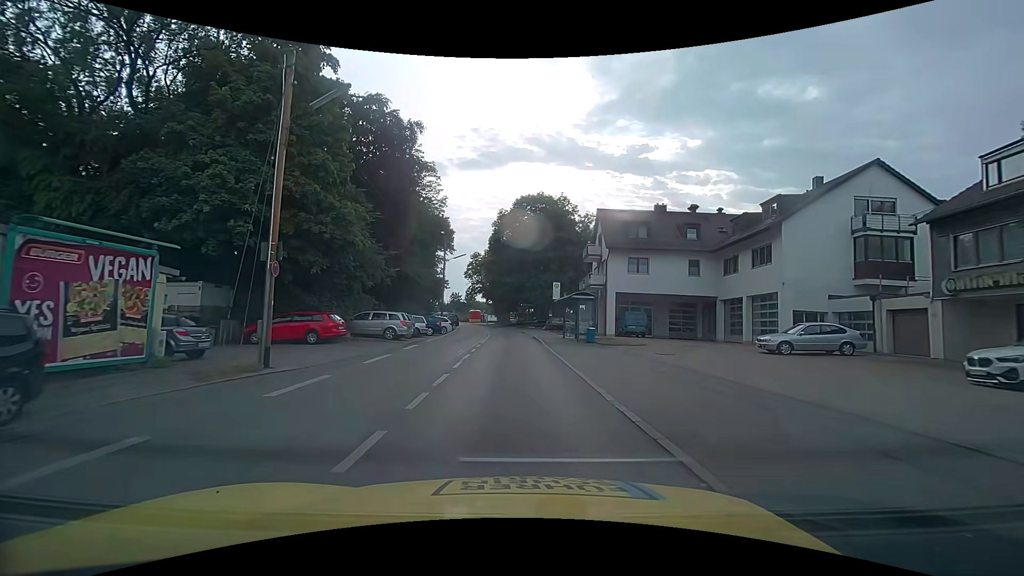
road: tertiary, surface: asphalt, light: Day
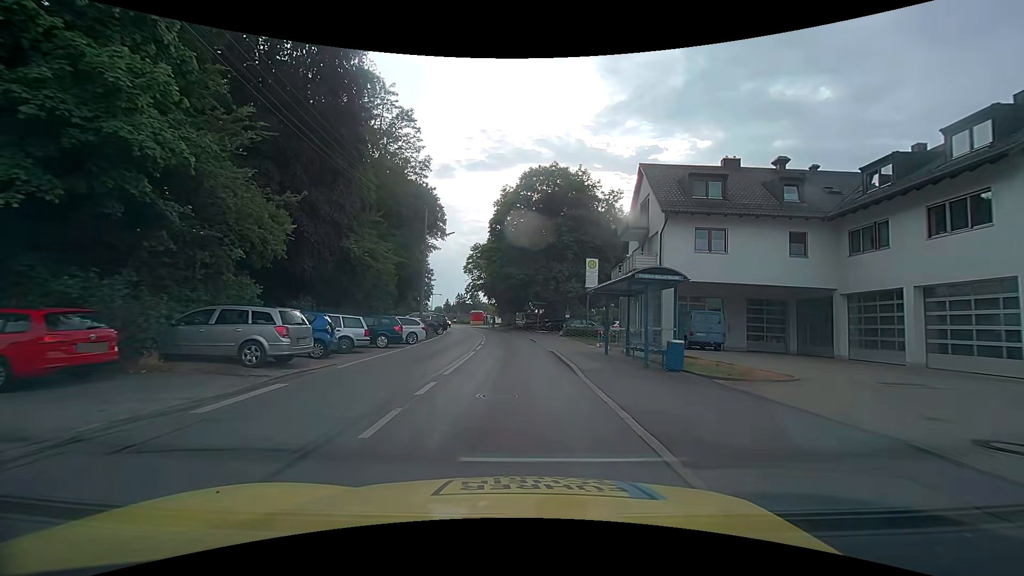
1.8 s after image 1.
(-0.1, +14.1) m; -1°
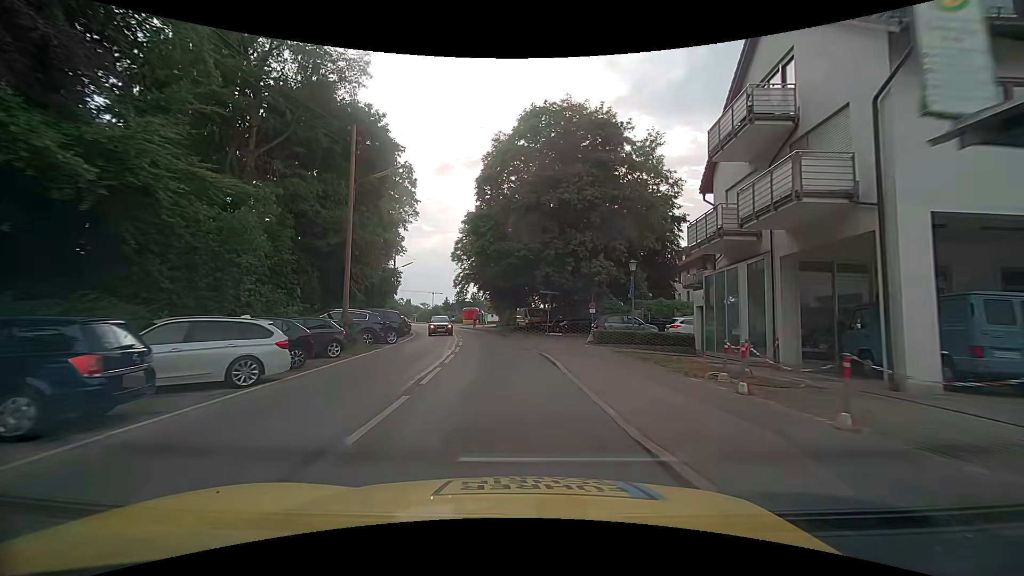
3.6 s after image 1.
(-0.1, +16.3) m; 0°
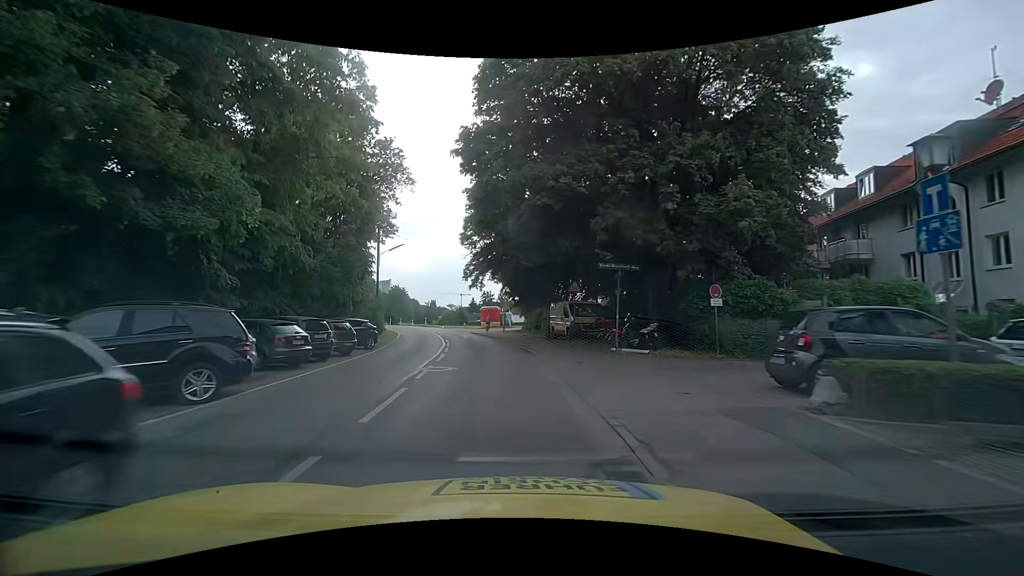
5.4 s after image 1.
(-0.4, +17.3) m; -3°
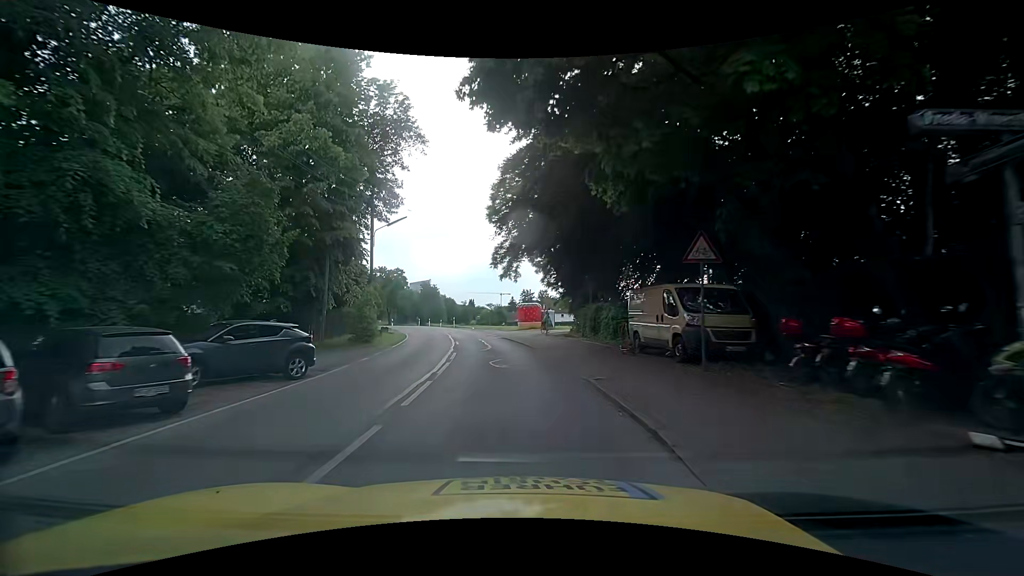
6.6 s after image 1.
(-0.6, +12.6) m; -4°
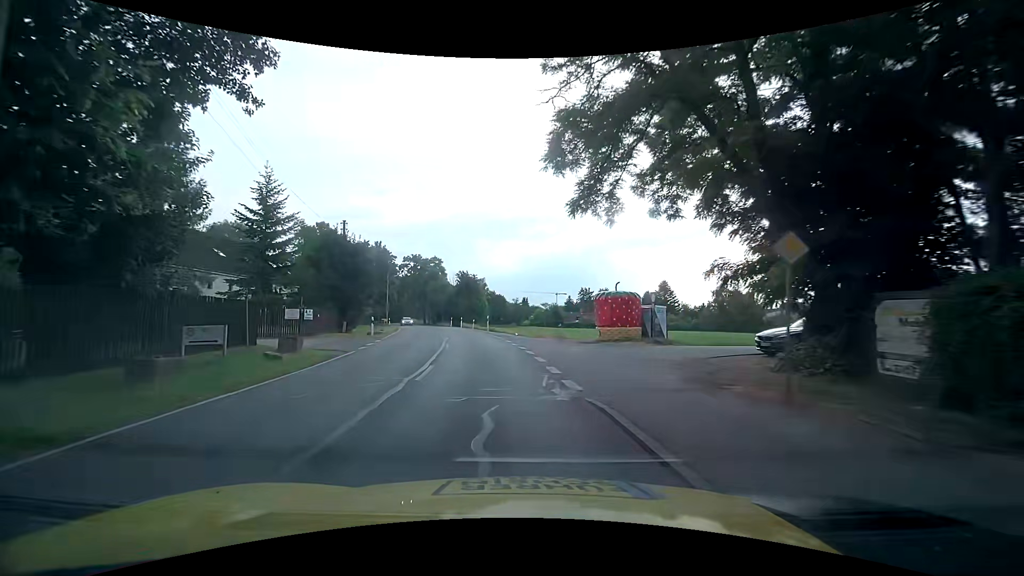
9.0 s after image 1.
(-1.6, +25.5) m; -7°
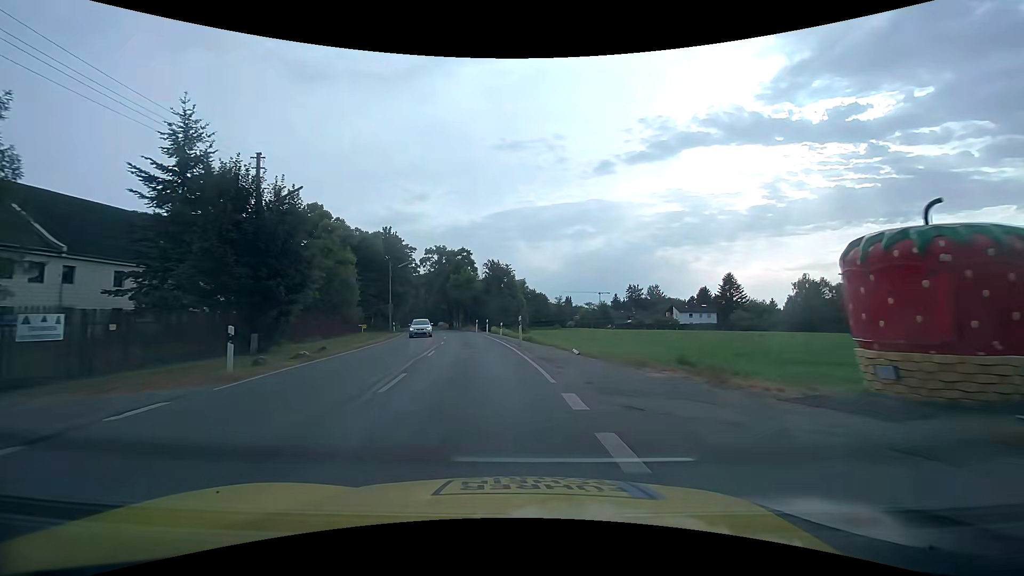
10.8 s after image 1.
(-0.8, +19.9) m; -5°
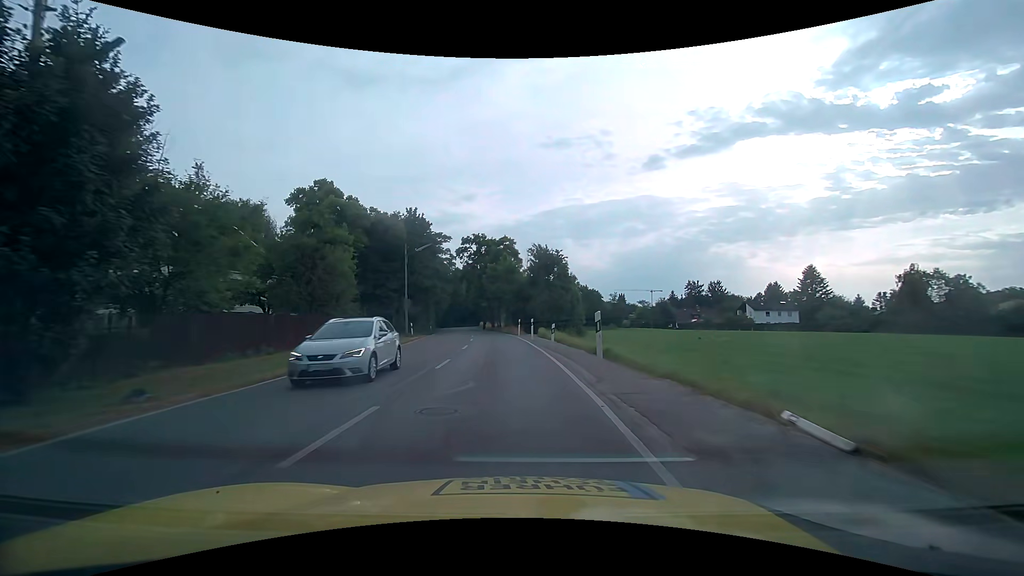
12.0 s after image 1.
(-0.6, +13.8) m; -6°
(0, +10) (-1, +20) (-1, +30) (-2, +40) (-3, +50) (-5, +60) (-6, +70) (-8, +80) (-9, +89) (-11, +99) m
